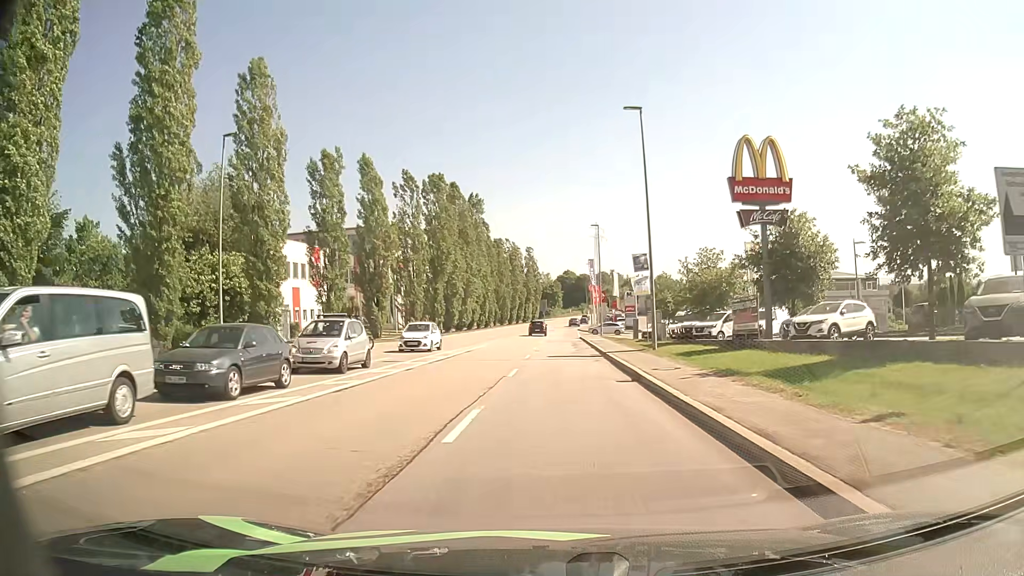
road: tertiary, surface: asphalt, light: Day
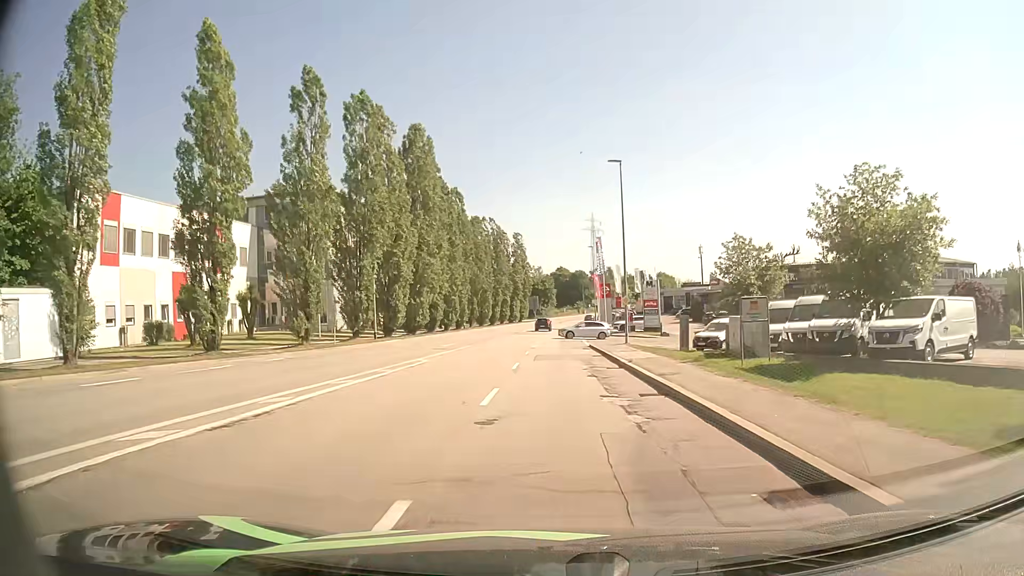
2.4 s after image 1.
(+0.2, +25.4) m; +1°
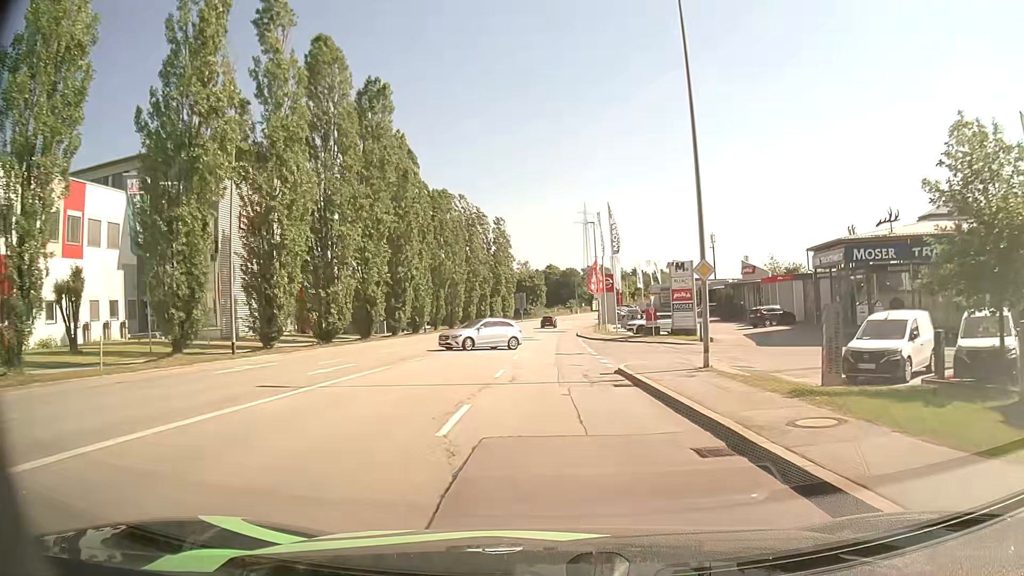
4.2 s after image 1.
(+0.2, +21.0) m; +1°
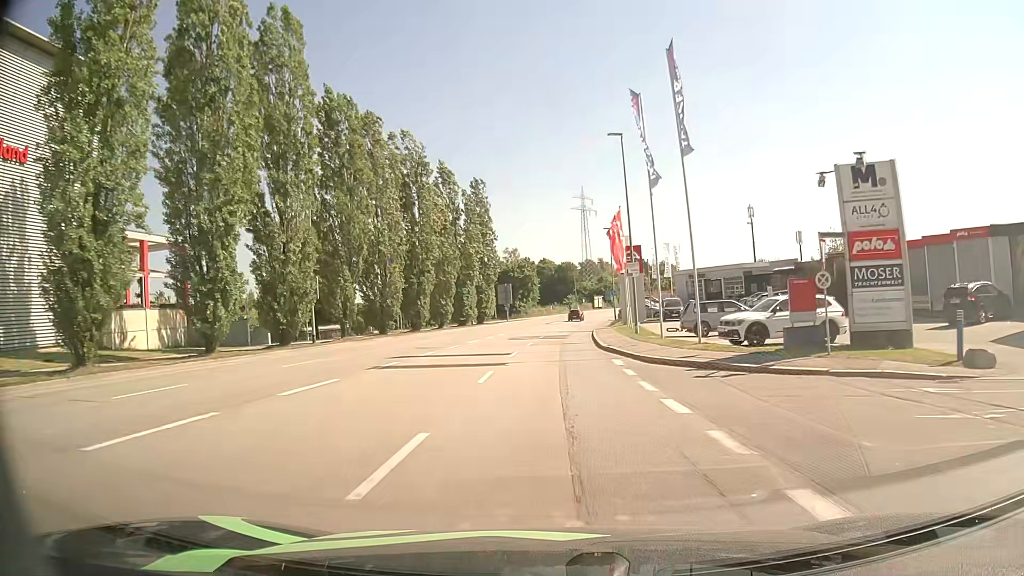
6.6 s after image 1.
(+0.2, +30.3) m; 0°
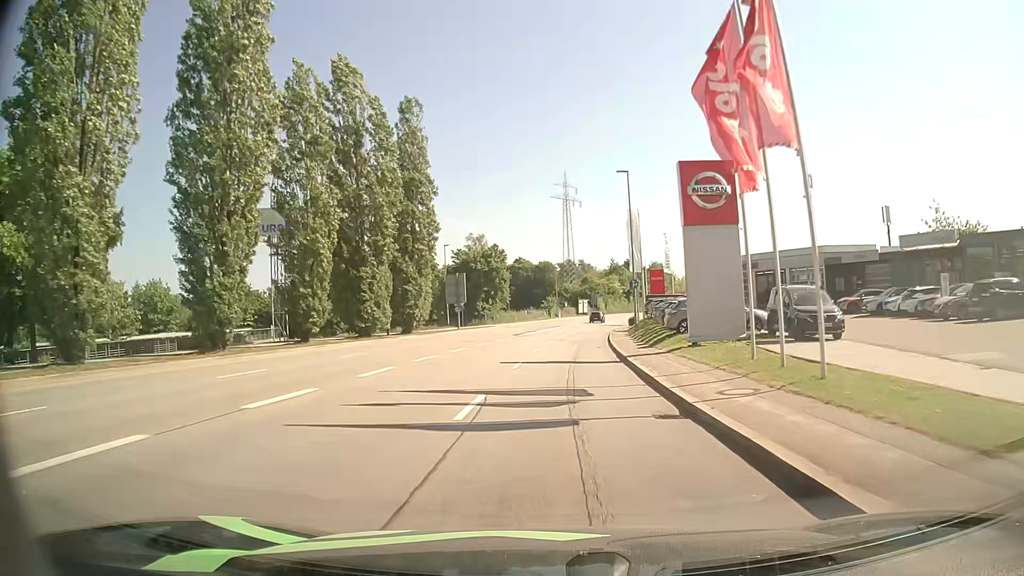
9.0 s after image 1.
(+0.4, +32.1) m; +2°
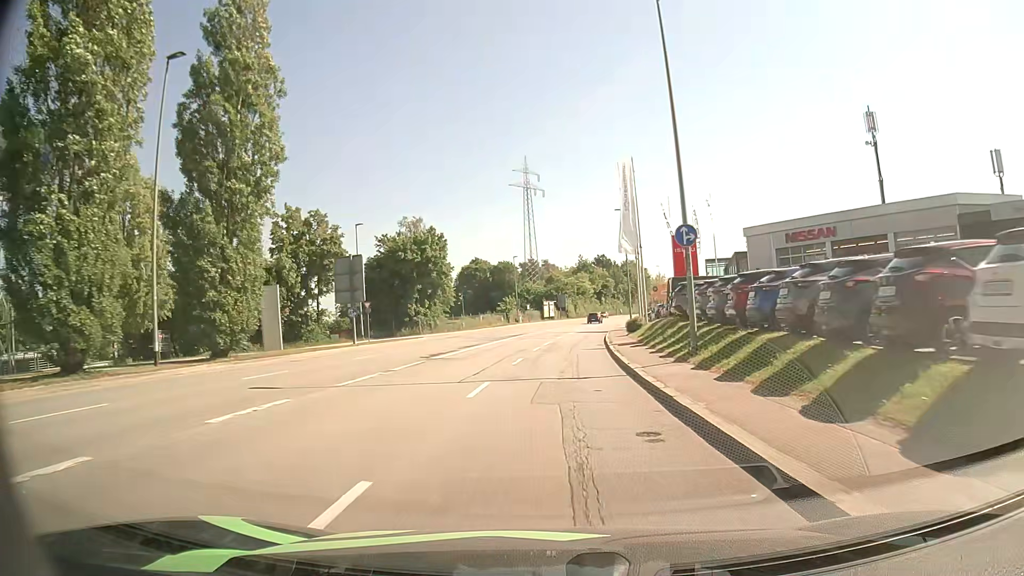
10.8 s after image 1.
(+0.8, +24.8) m; +3°
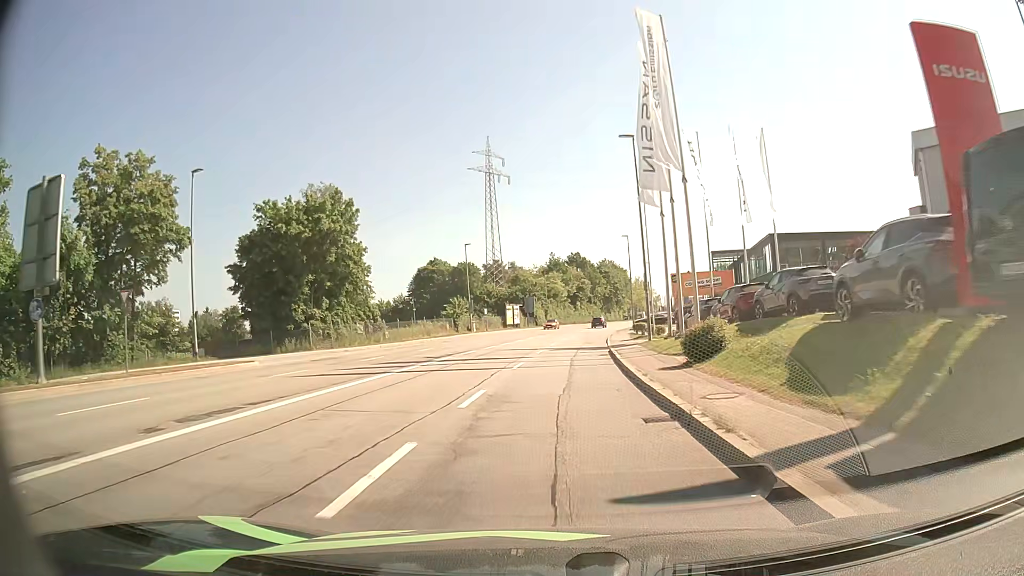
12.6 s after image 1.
(+0.9, +25.3) m; +3°
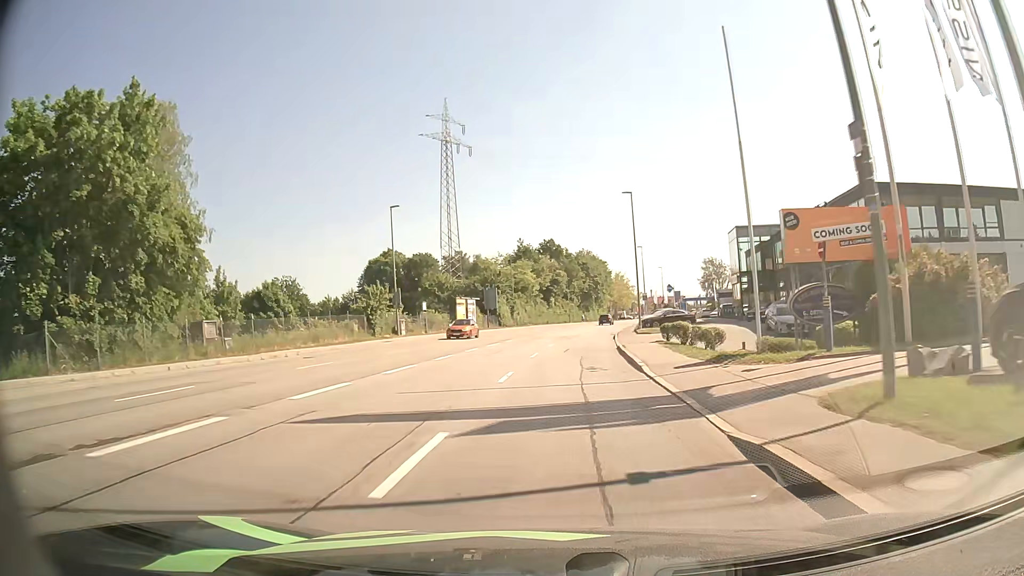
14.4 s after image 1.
(+0.5, +25.1) m; +3°
(0, +10) (0, +20) (+1, +30) (+2, +40) (+2, +50) (+4, +60) (+5, +70) (+6, +80) (+8, +89) (+10, +99) m
